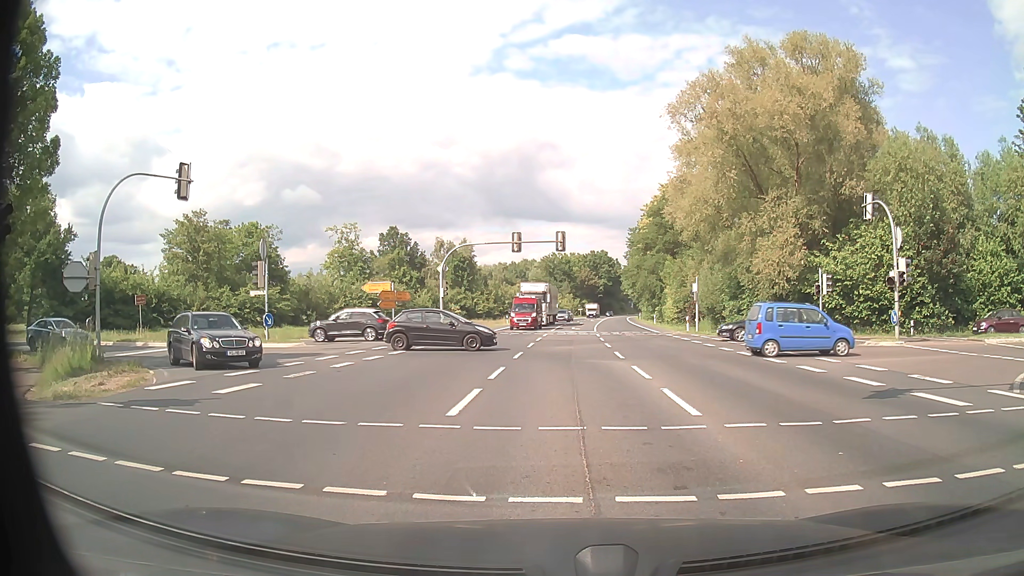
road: primary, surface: asphalt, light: Day
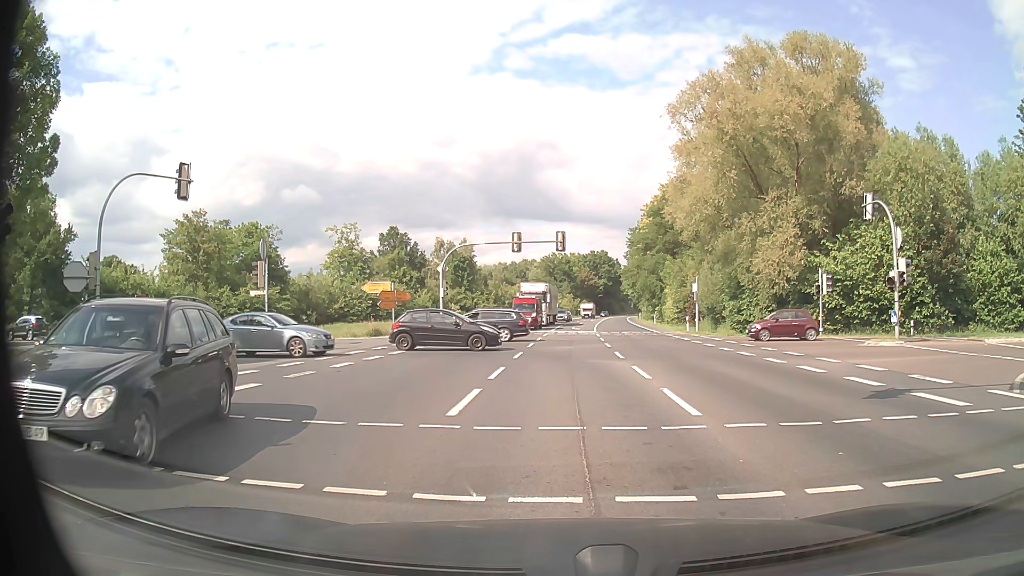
(0.0, 0.0) m; 0°
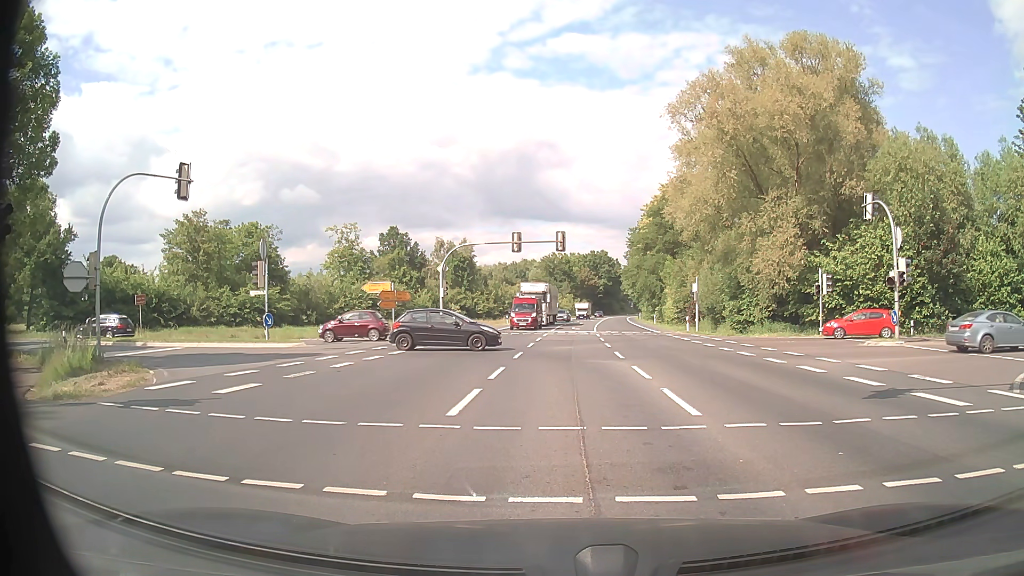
(0.0, 0.0) m; 0°
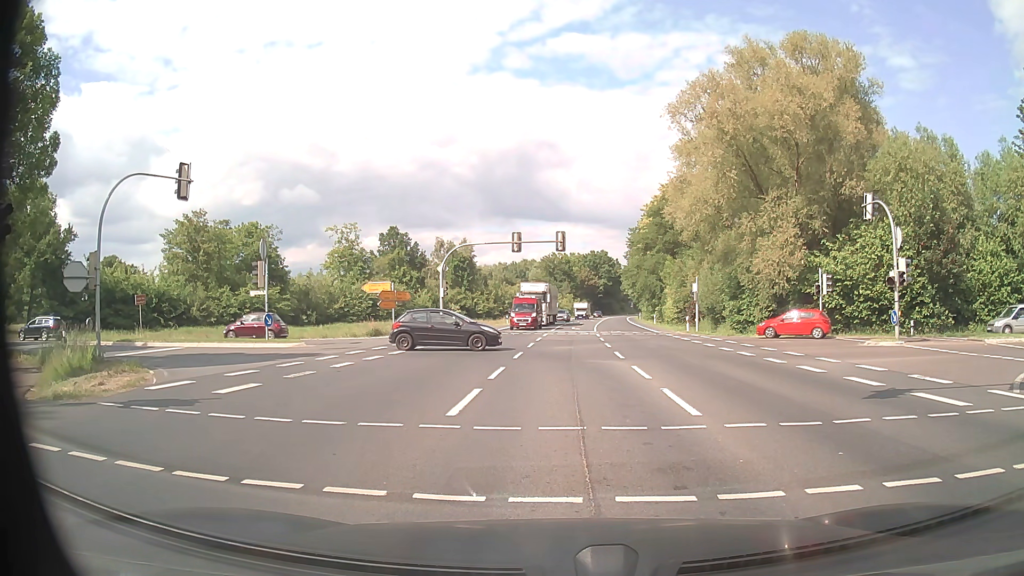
(0.0, 0.0) m; 0°
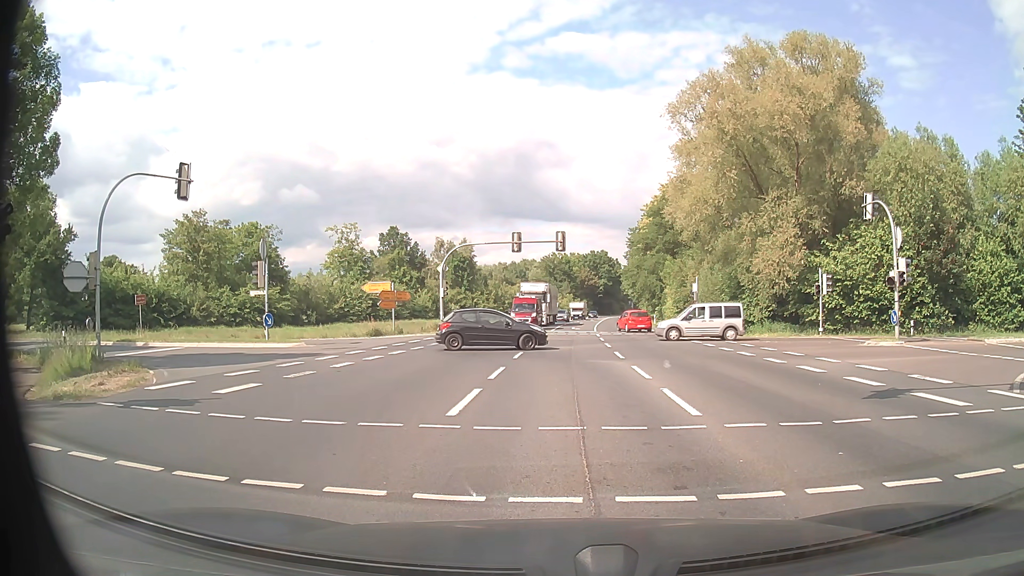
(0.0, 0.0) m; 0°
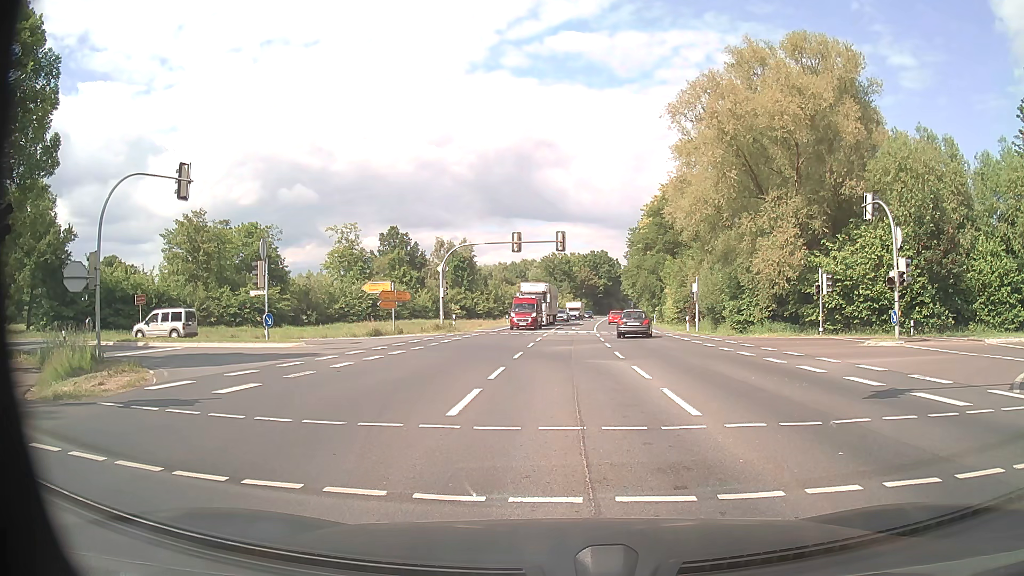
(0.0, 0.0) m; 0°
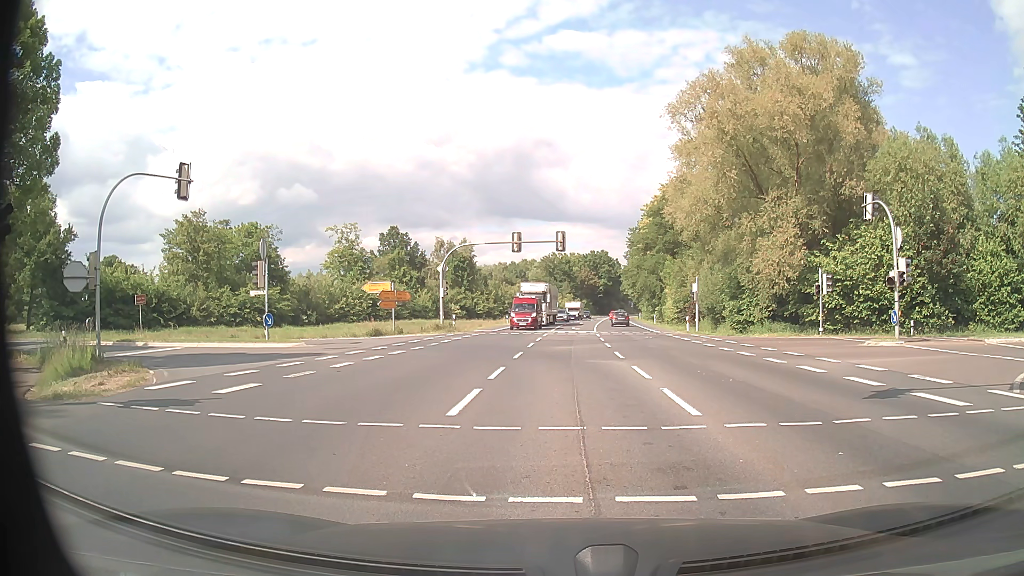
(0.0, 0.0) m; 0°
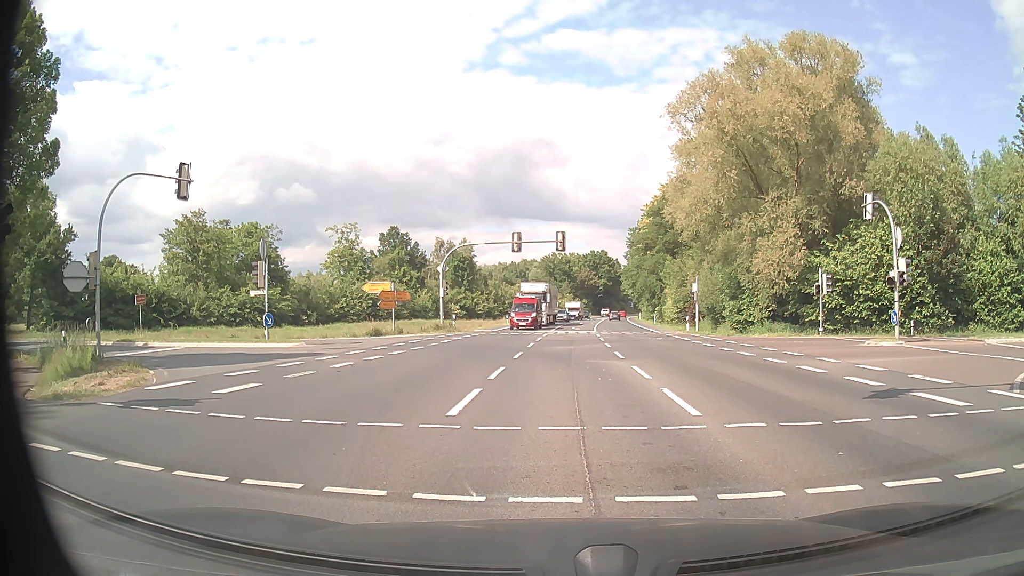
(0.0, 0.0) m; 0°
